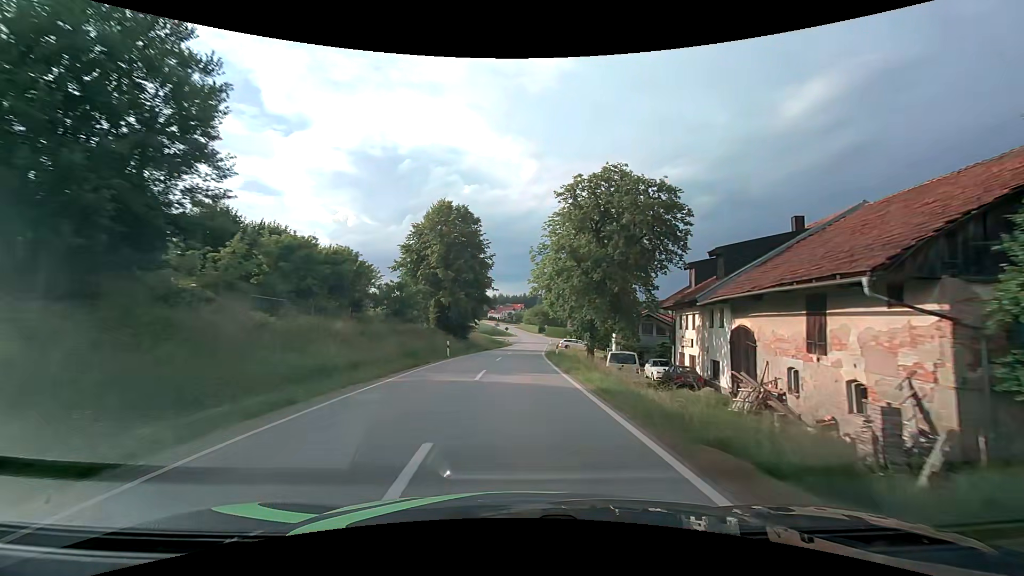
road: tertiary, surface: asphalt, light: Day
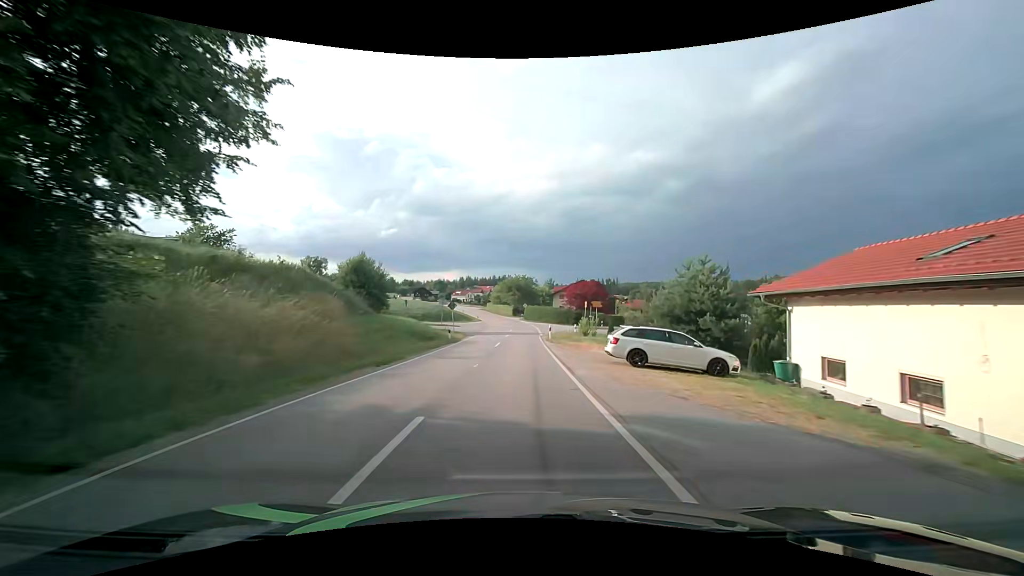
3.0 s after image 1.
(+1.1, +46.7) m; +4°
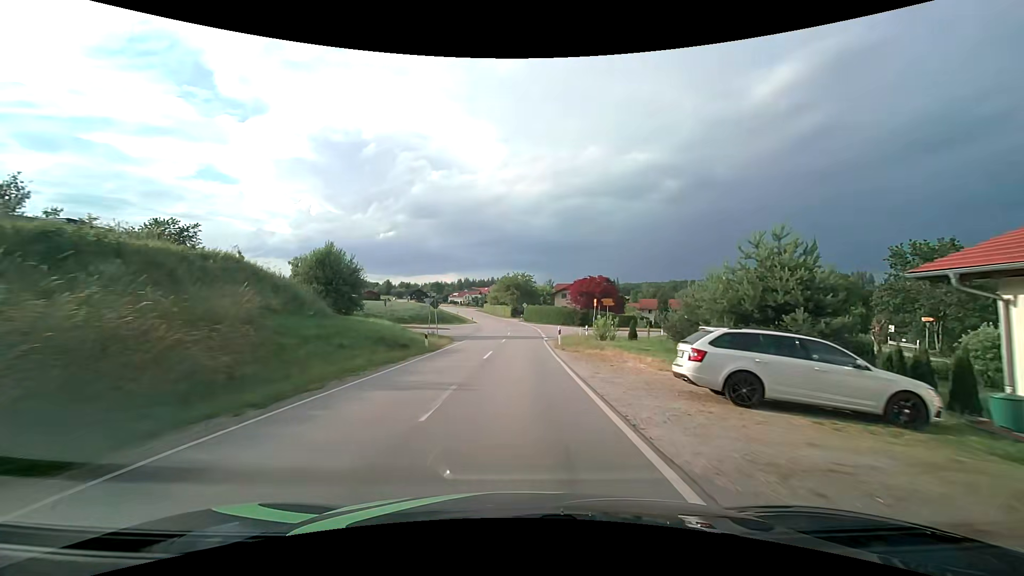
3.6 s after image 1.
(-0.1, +8.2) m; -1°
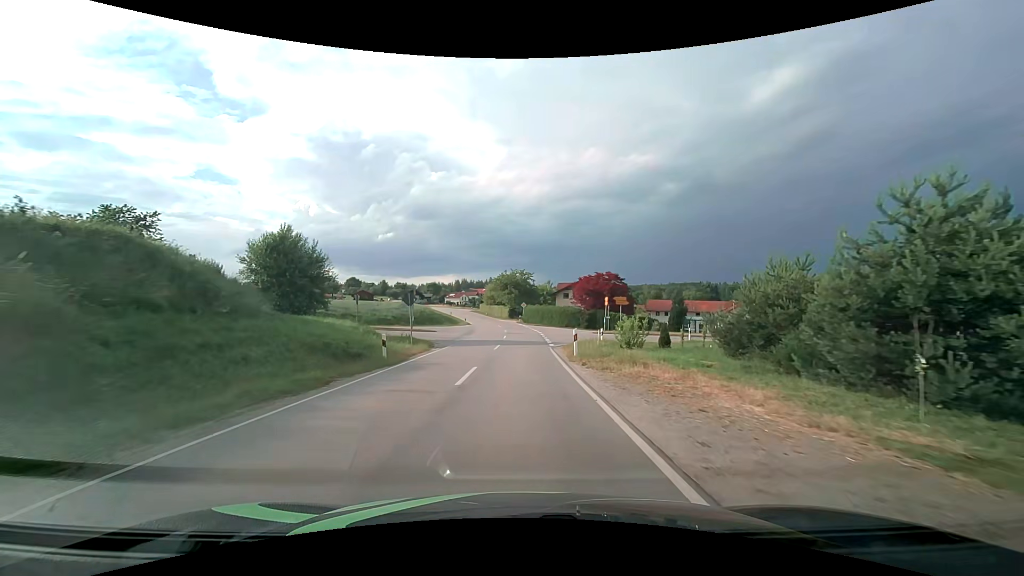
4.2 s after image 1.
(0.0, +7.7) m; 0°
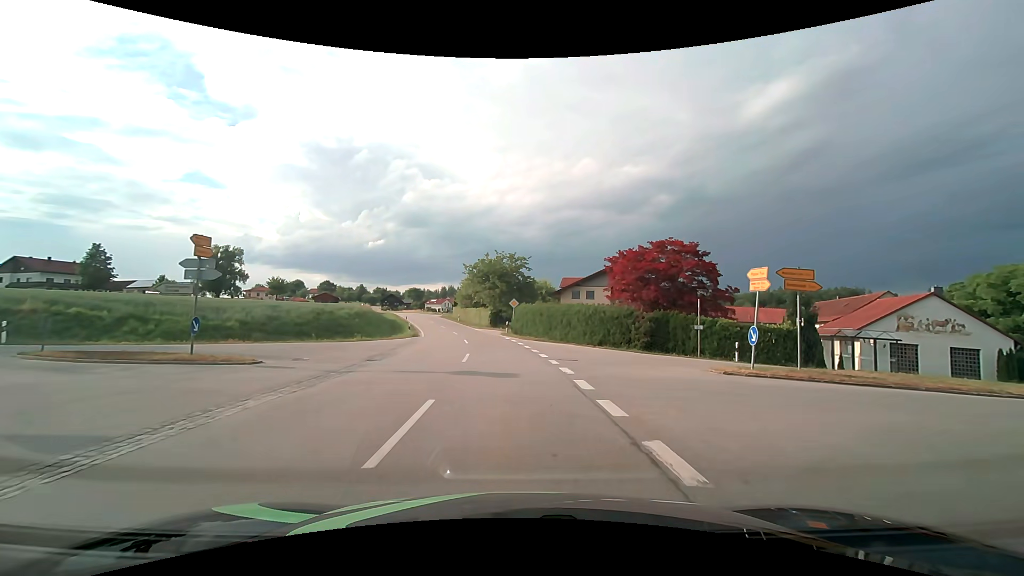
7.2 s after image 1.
(+0.3, +29.9) m; +2°
